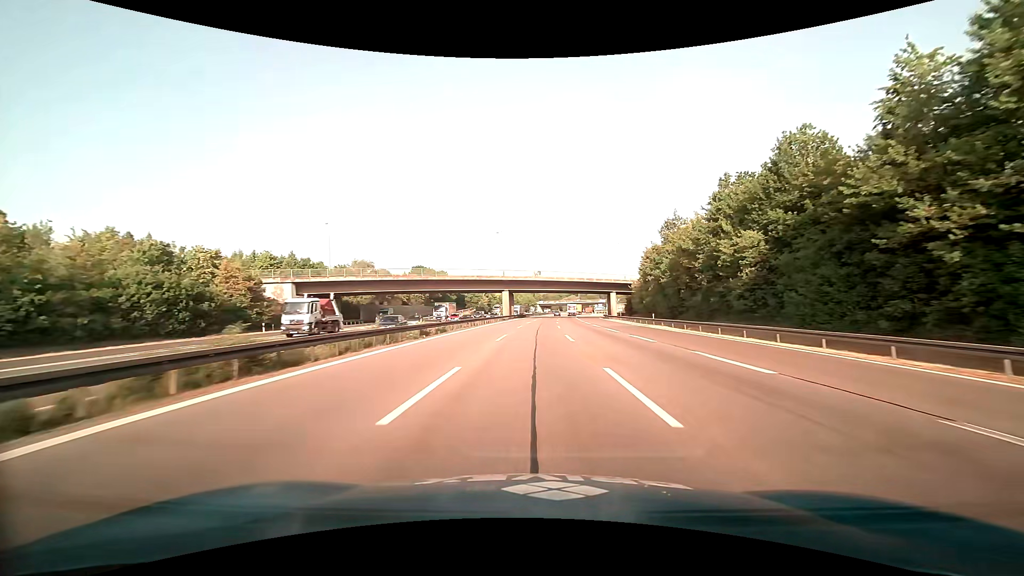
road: motorway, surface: asphalt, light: Day
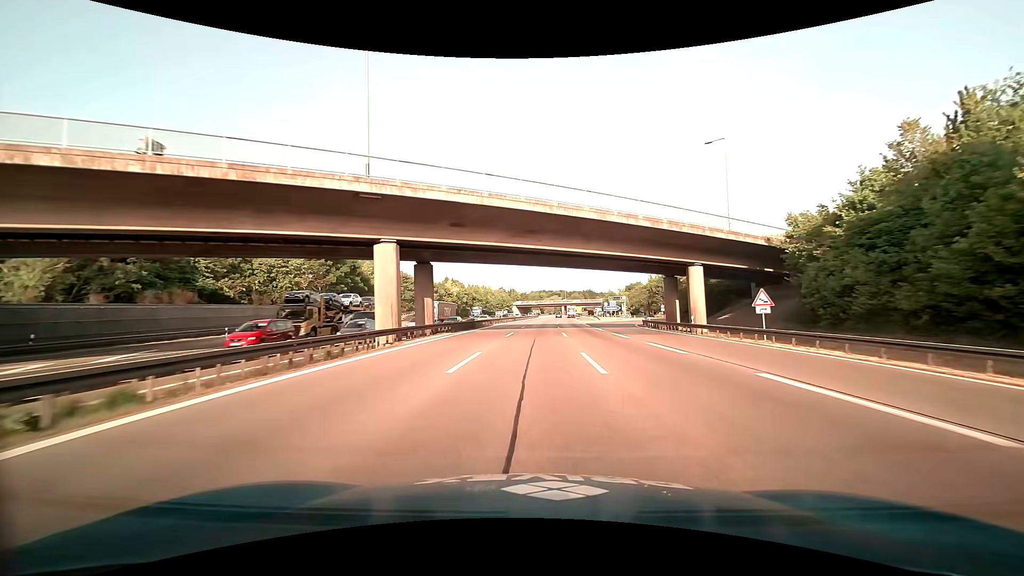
(+1.5, +66.2) m; +2°
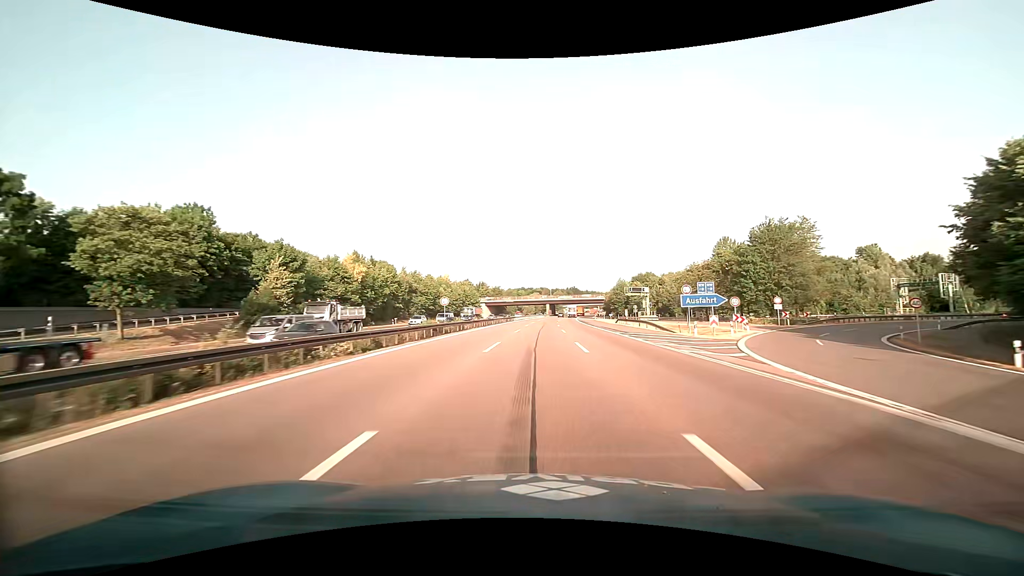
(+1.6, +66.2) m; +3°
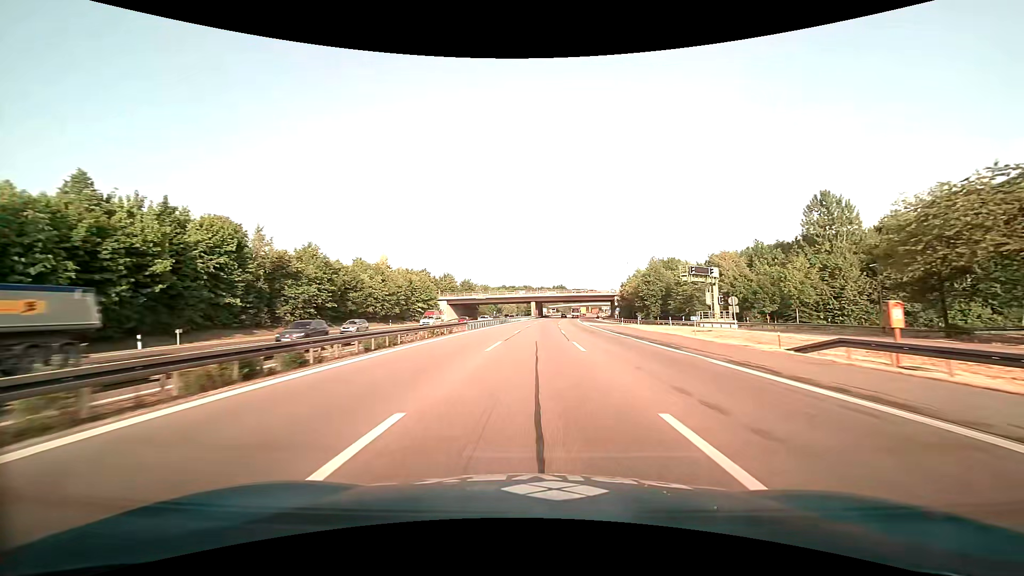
(+0.8, +53.3) m; +2°
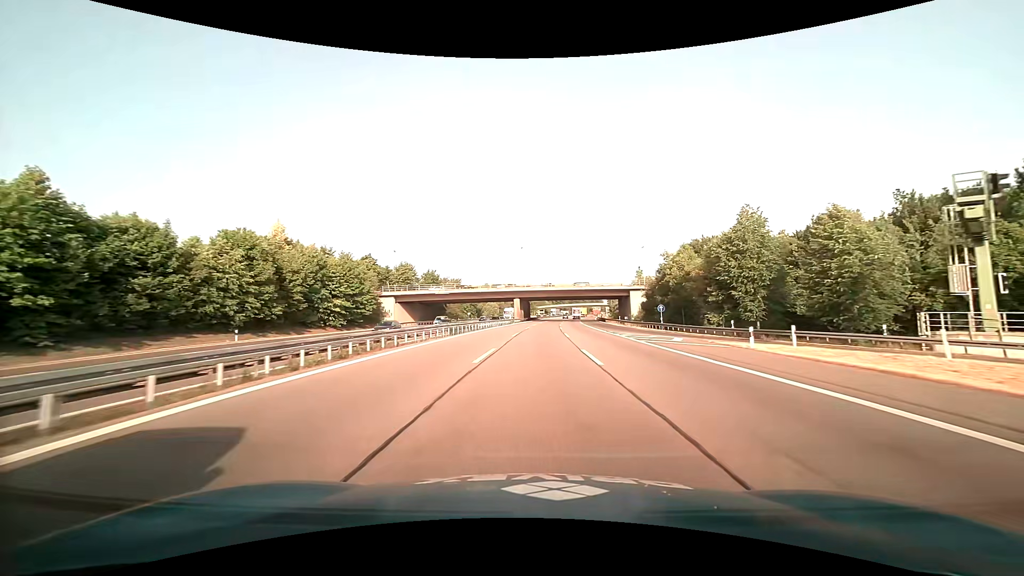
(+0.5, +40.7) m; +1°
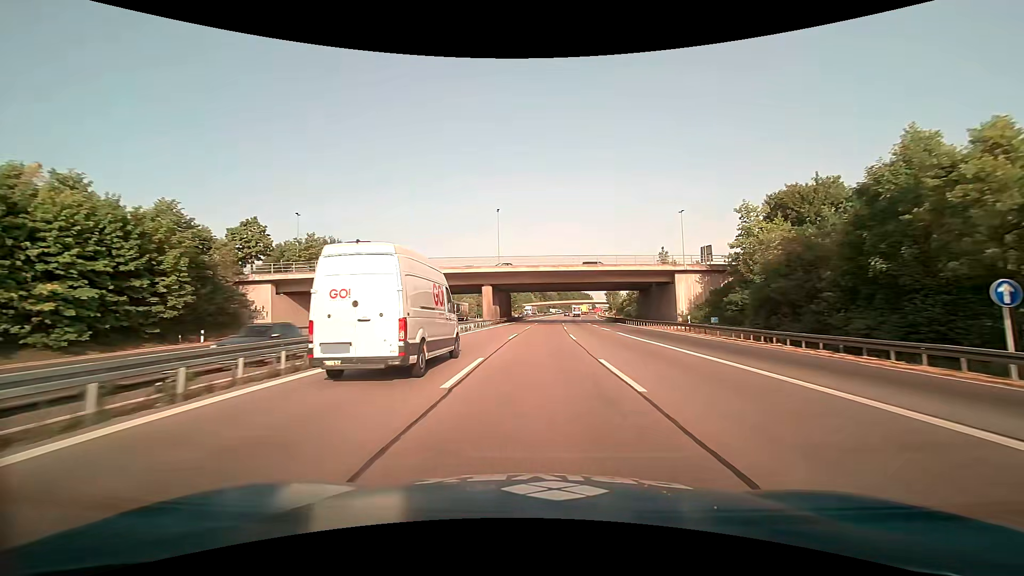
(+0.7, +41.3) m; +2°
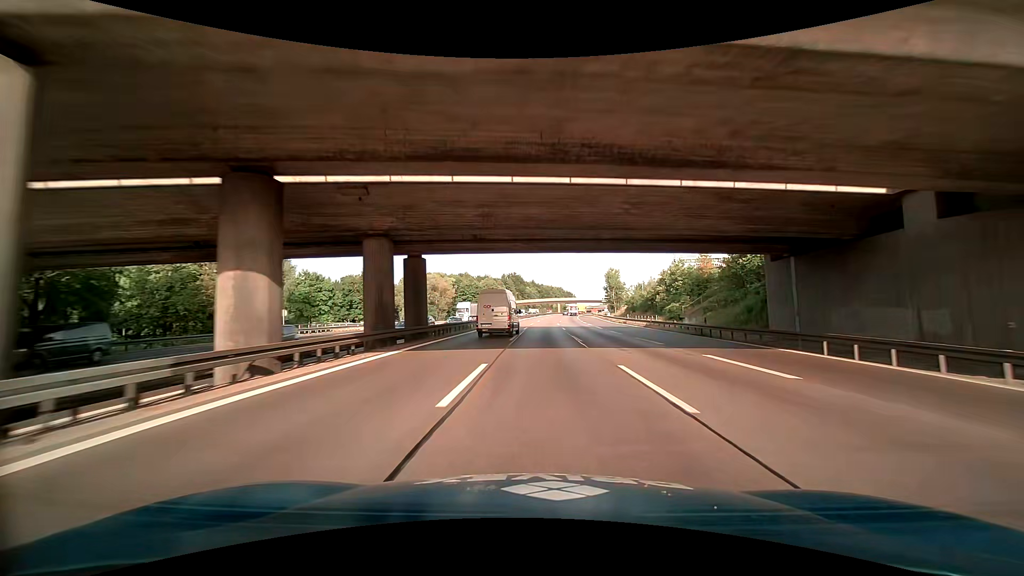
(+1.1, +56.2) m; +3°
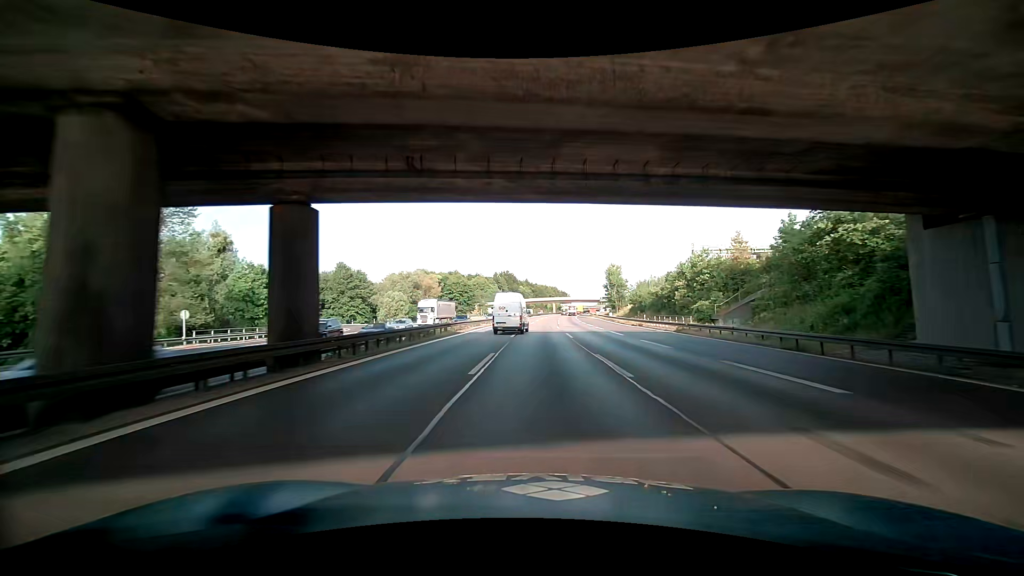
(0.0, +14.2) m; 0°
(0, +10) (0, +20) (+1, +30) (+1, +40) (+1, +50) (+2, +60) (+2, +70) (+3, +80) (+4, +90) (+4, +100) m
